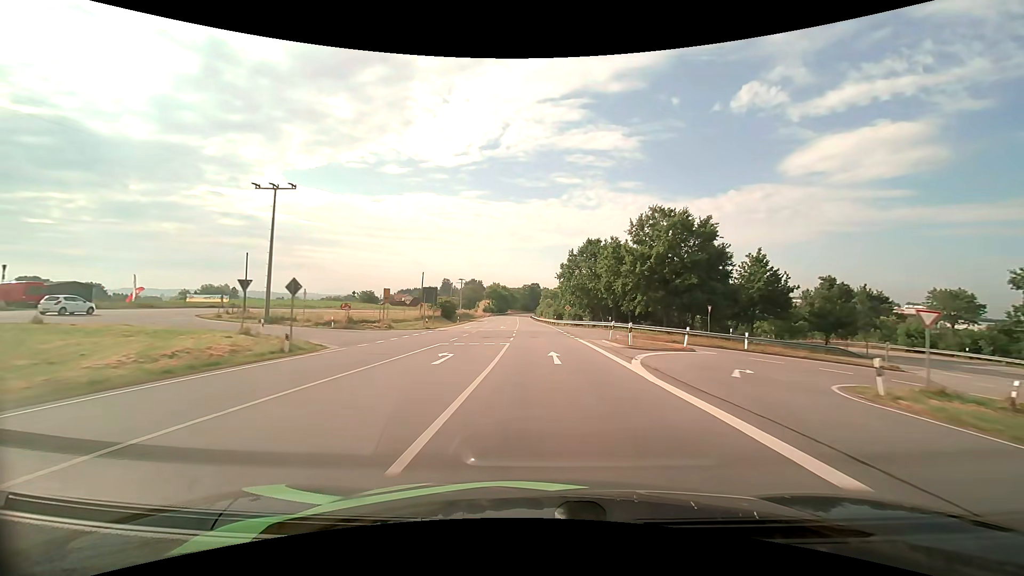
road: primary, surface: asphalt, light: Day
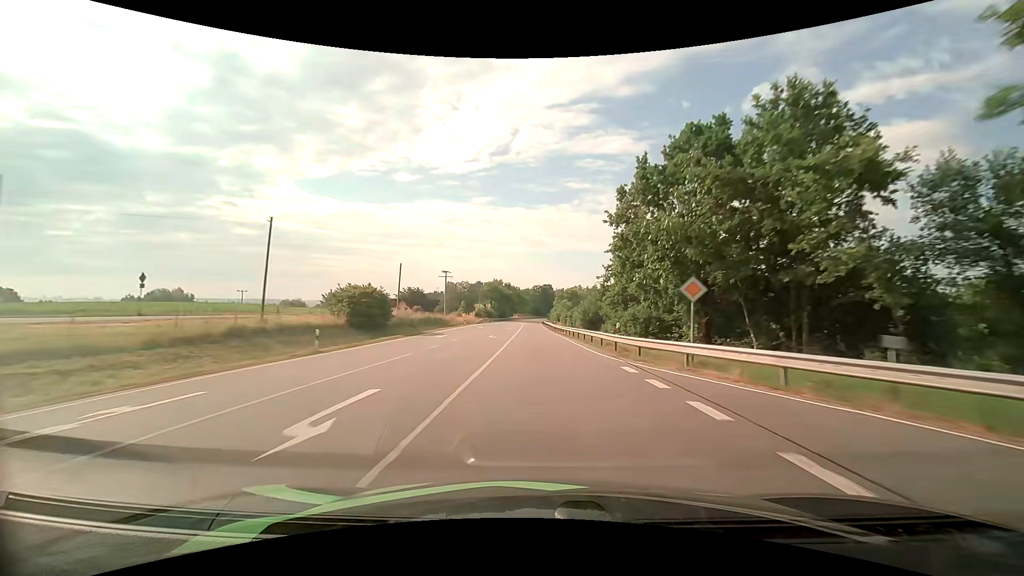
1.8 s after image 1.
(-0.6, +47.0) m; -1°
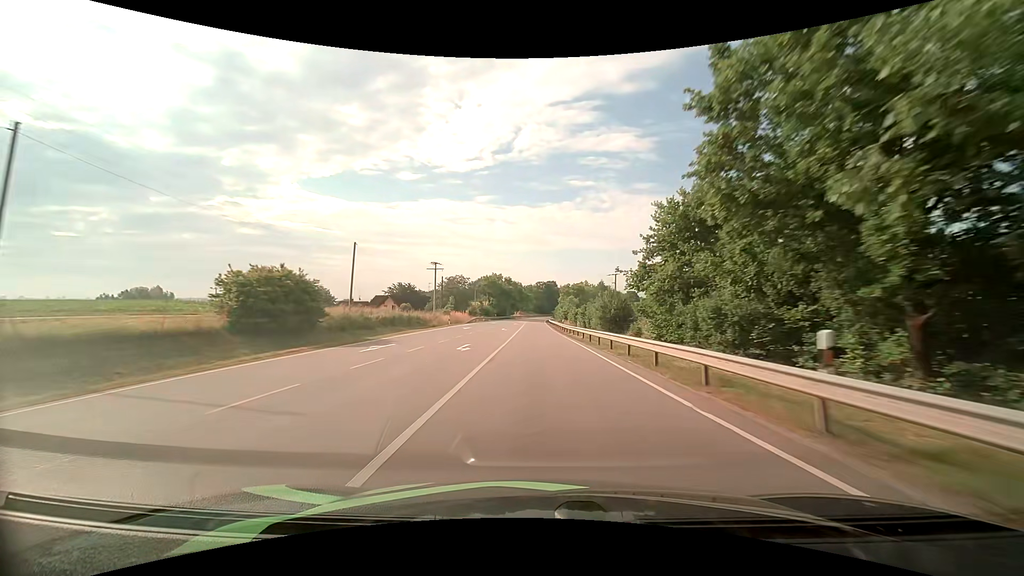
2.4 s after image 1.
(0.0, +15.8) m; 0°
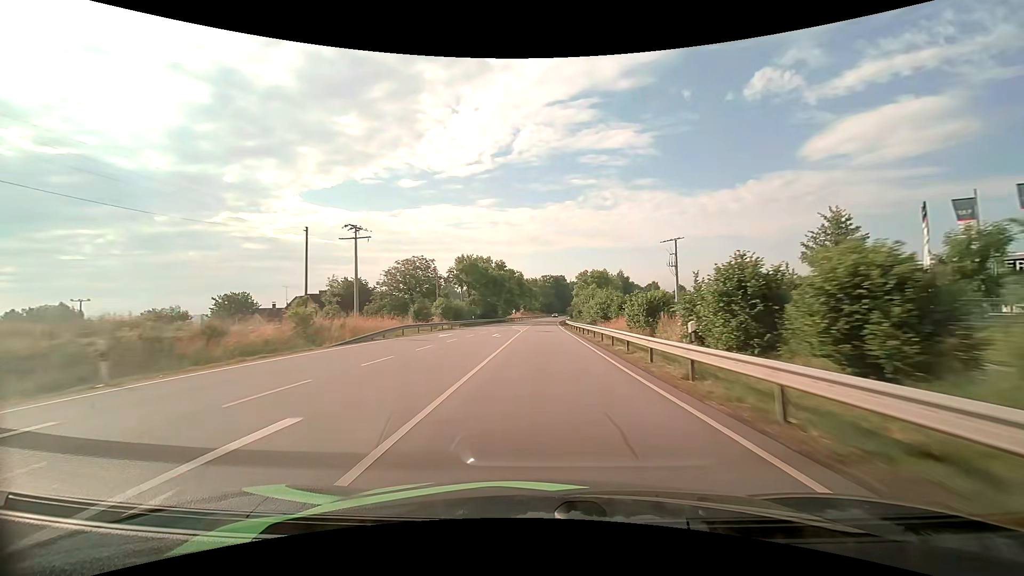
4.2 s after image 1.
(-0.3, +47.6) m; -1°
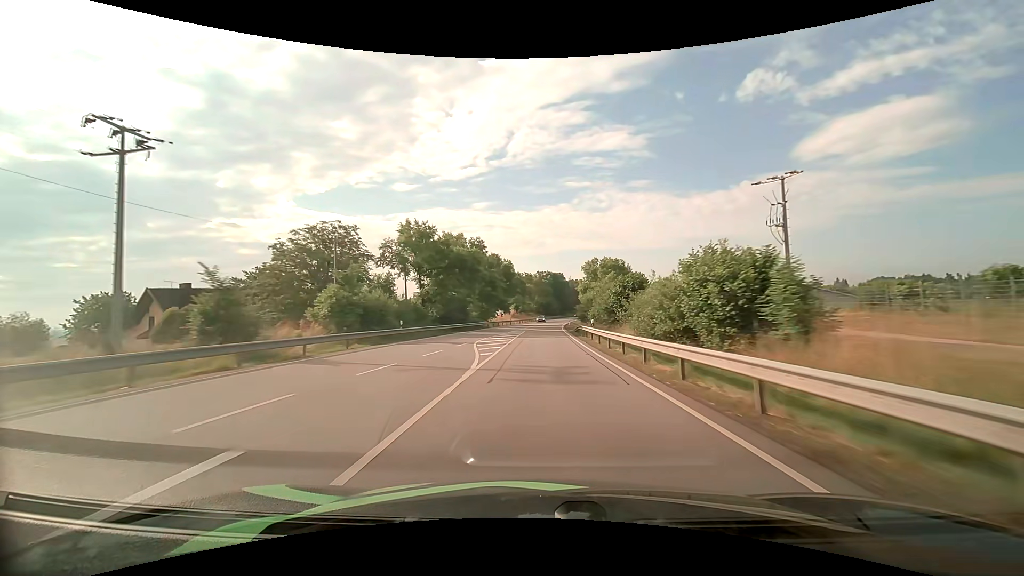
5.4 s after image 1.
(+0.1, +31.6) m; 0°
